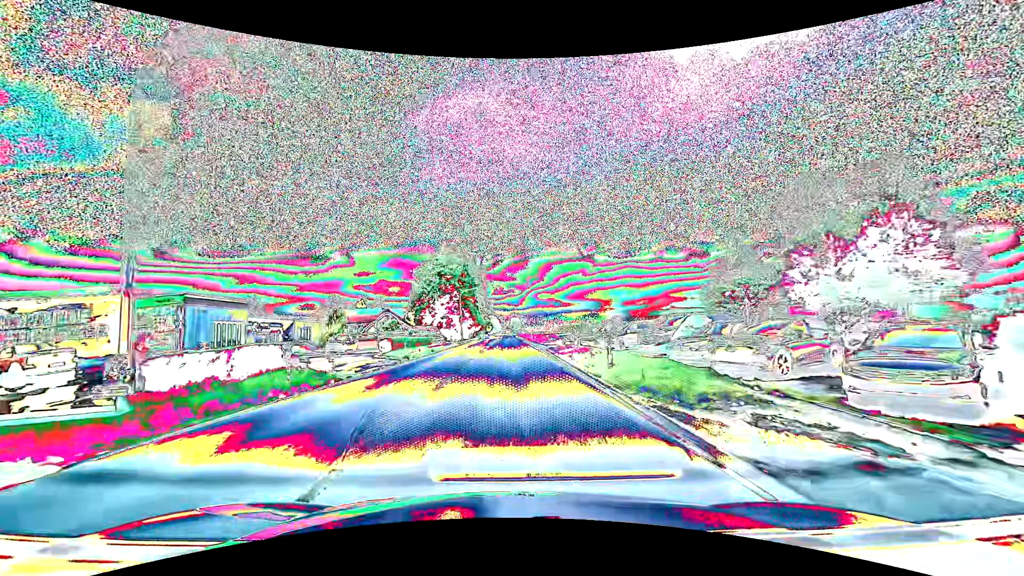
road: primary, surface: asphalt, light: Day
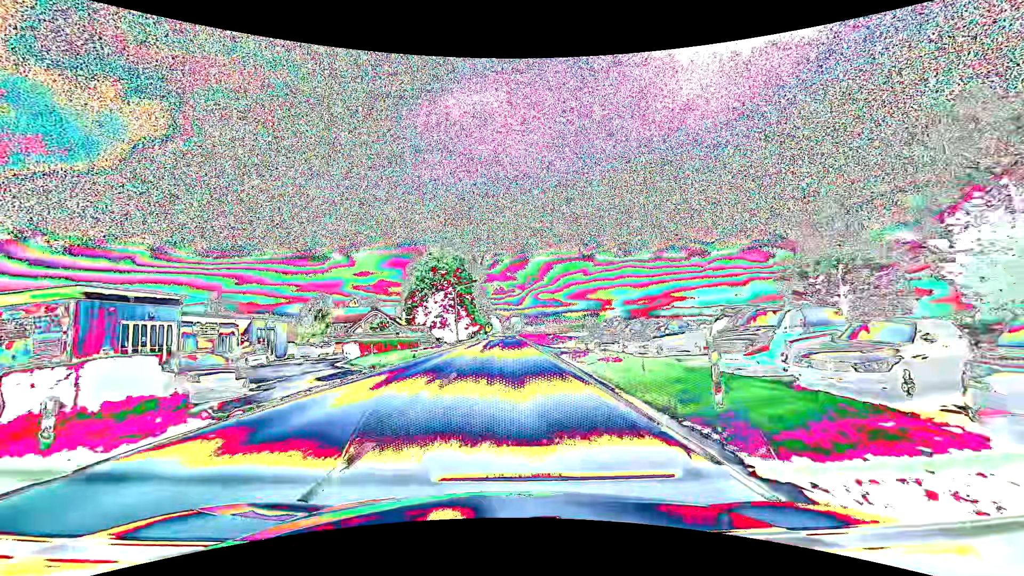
(0.0, +7.9) m; 0°
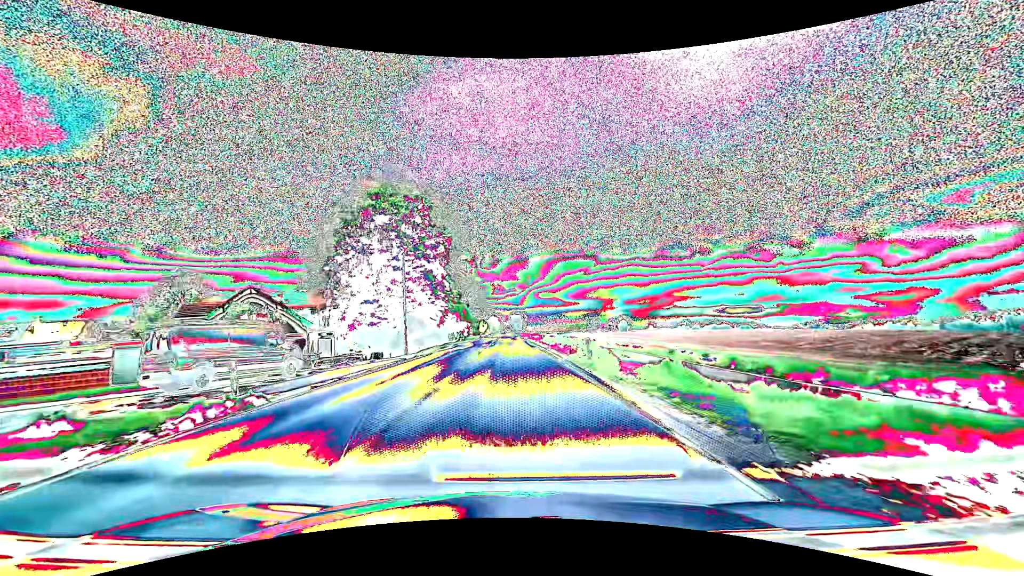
(0.0, +39.6) m; 0°
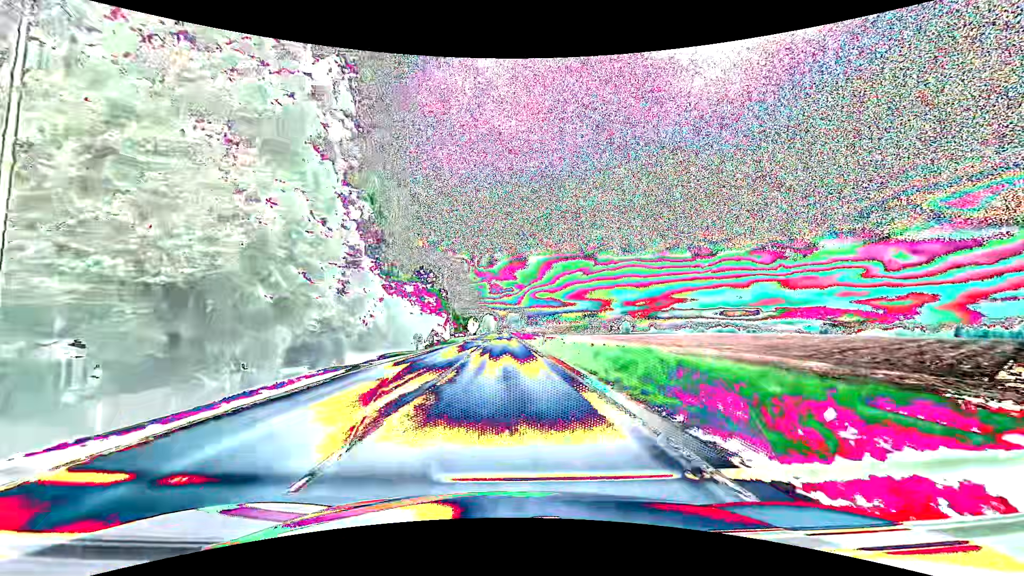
(+0.1, +31.7) m; 0°
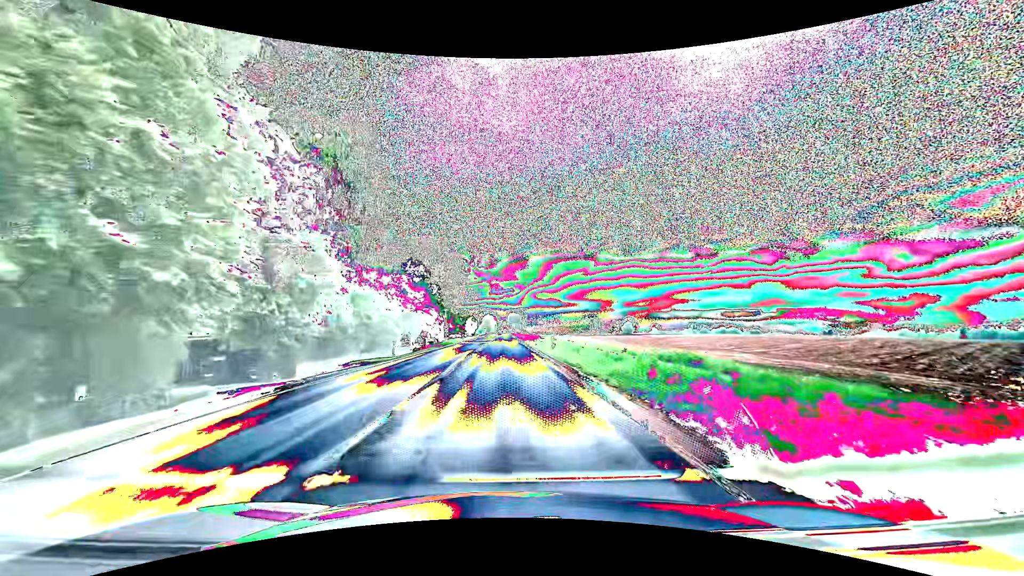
(0.0, +7.9) m; 0°
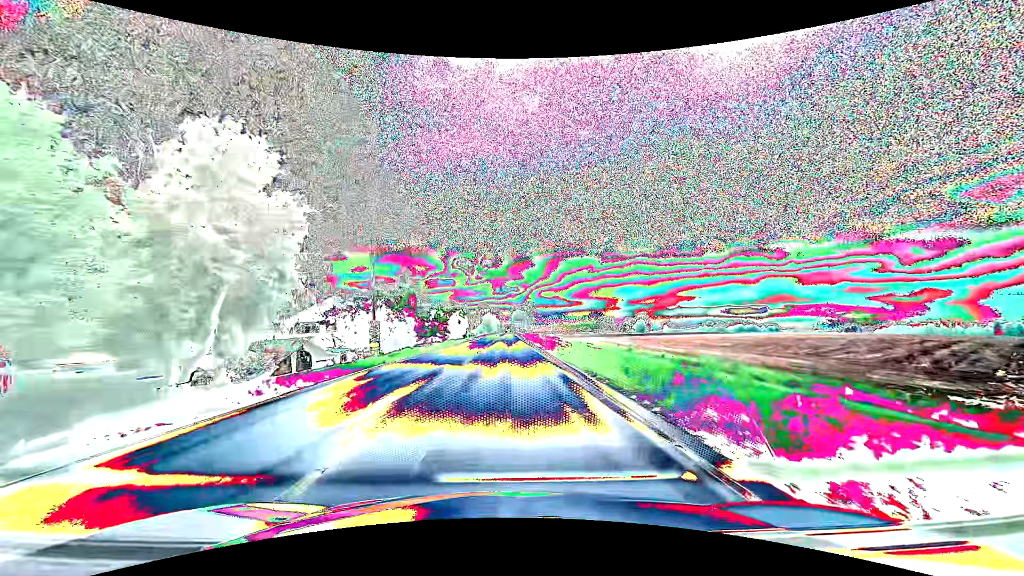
(-0.2, +39.6) m; 0°
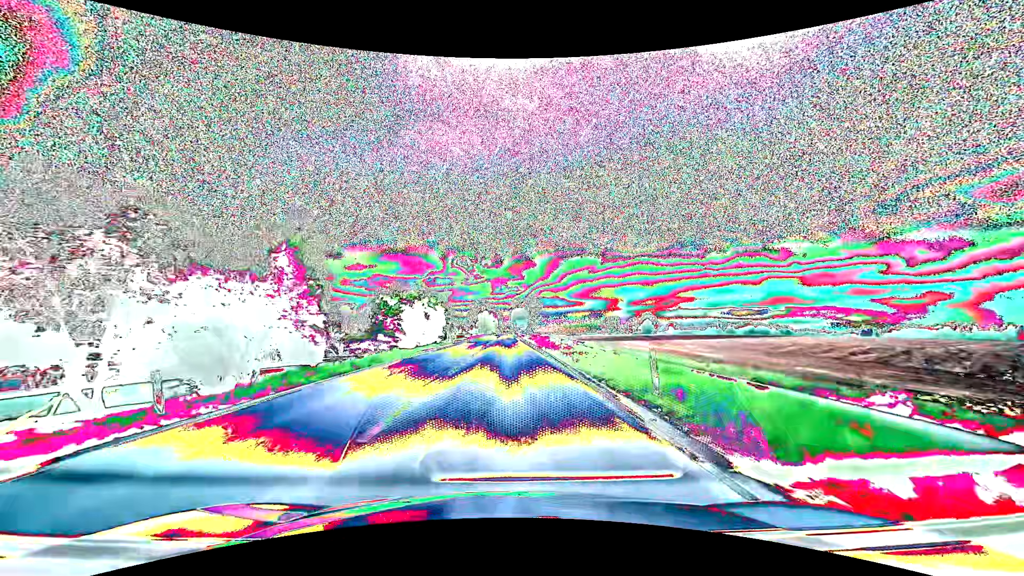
(+0.1, +31.7) m; 0°
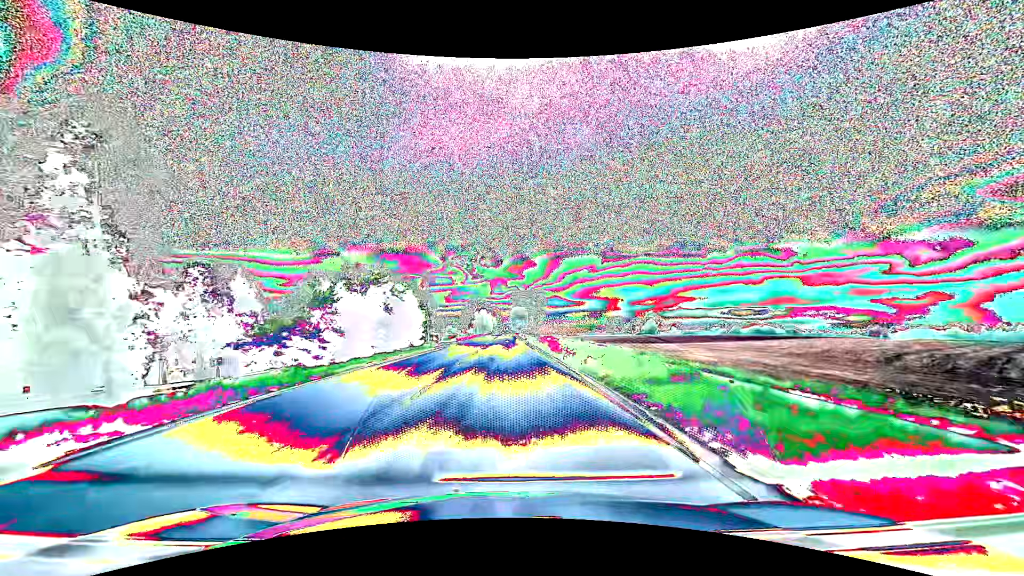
(0.0, +15.9) m; 0°
(0, +10) (0, +20) (0, +30) (0, +40) (0, +50) (0, +60) (0, +70) (0, +80) (0, +90) (0, +100) m
